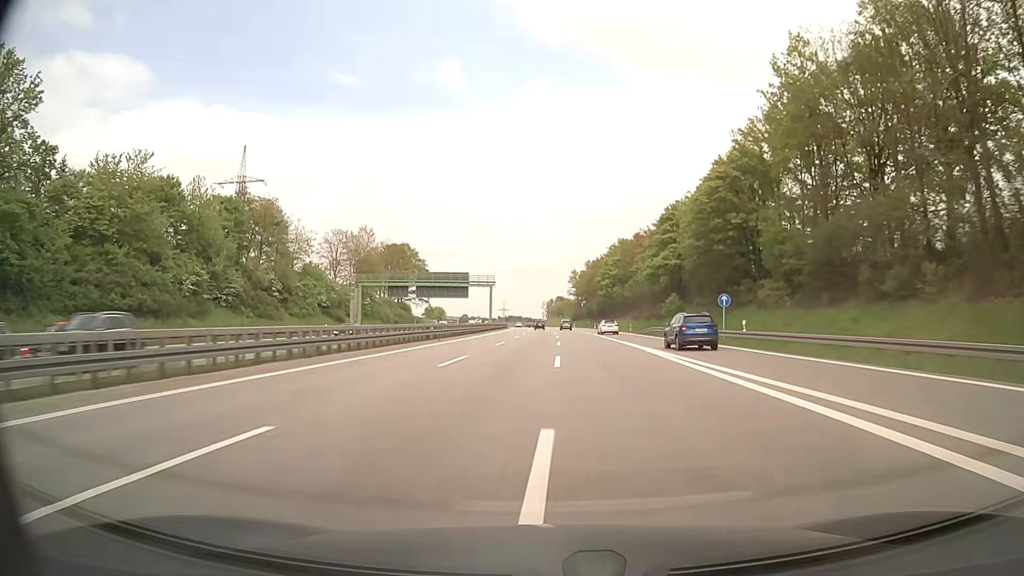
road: motorway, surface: asphalt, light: Day
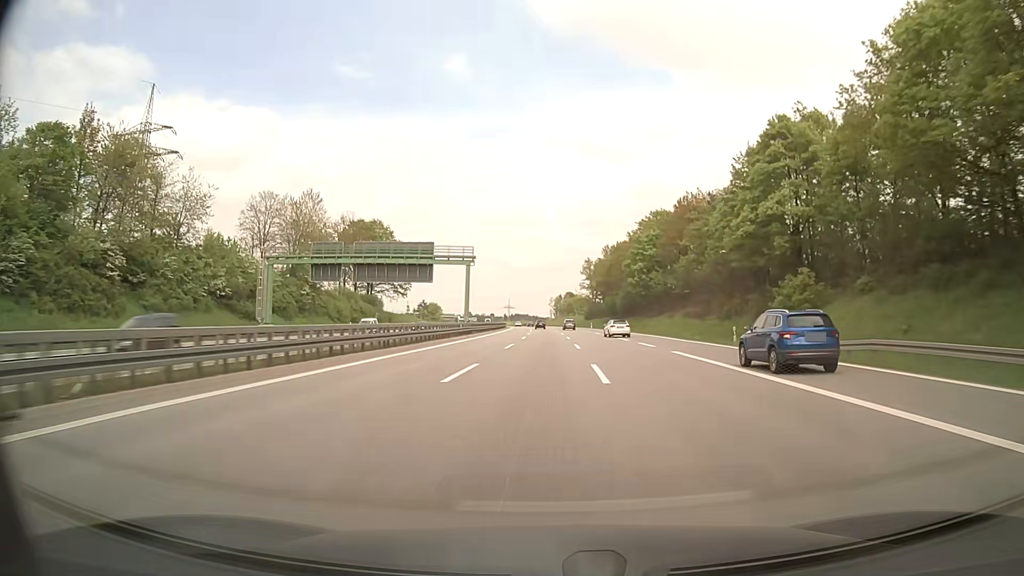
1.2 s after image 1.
(-0.3, +41.4) m; -1°
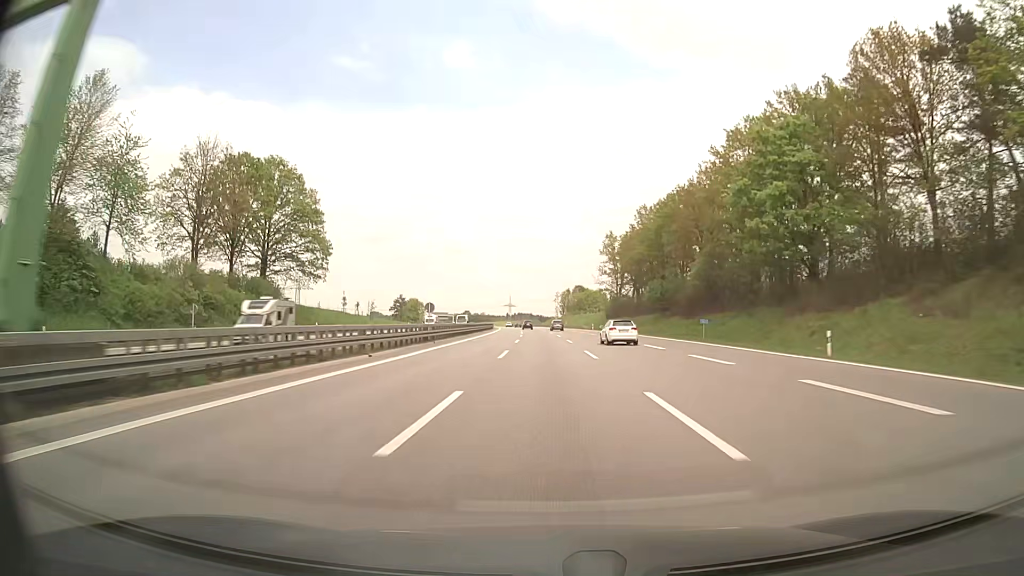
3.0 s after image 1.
(-0.1, +62.0) m; 0°
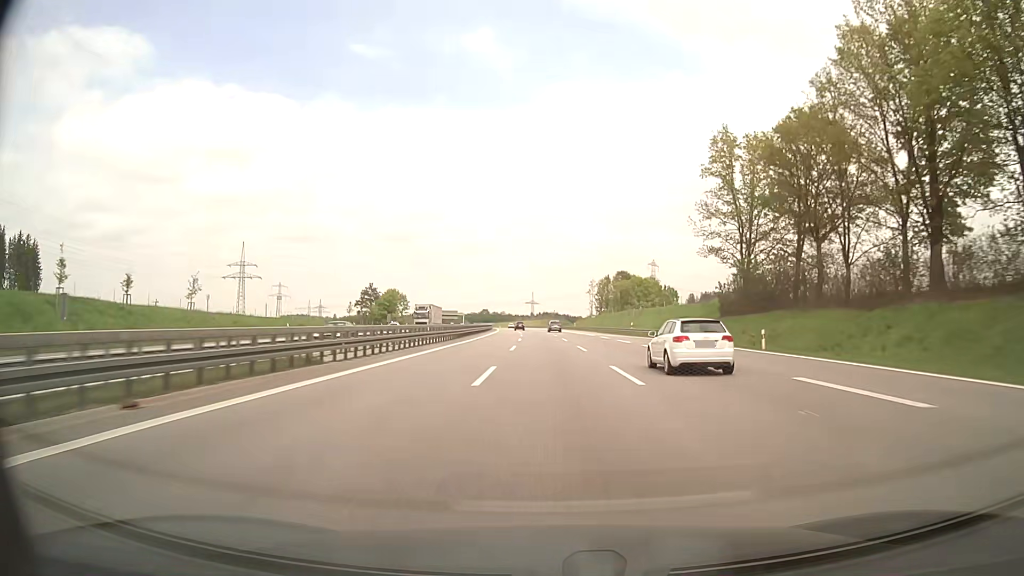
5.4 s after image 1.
(-1.4, +82.7) m; -2°
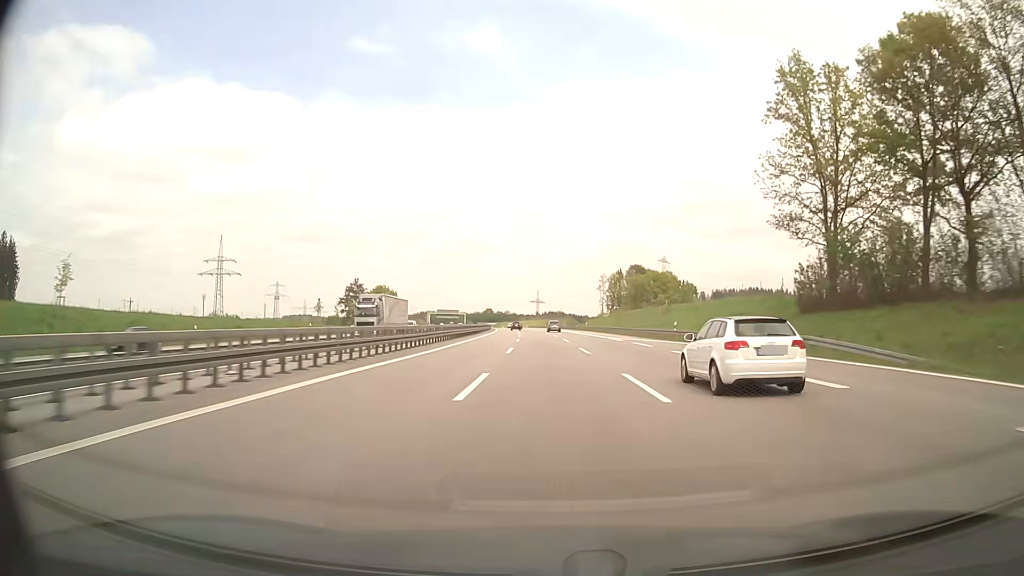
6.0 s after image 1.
(-0.1, +20.7) m; 0°
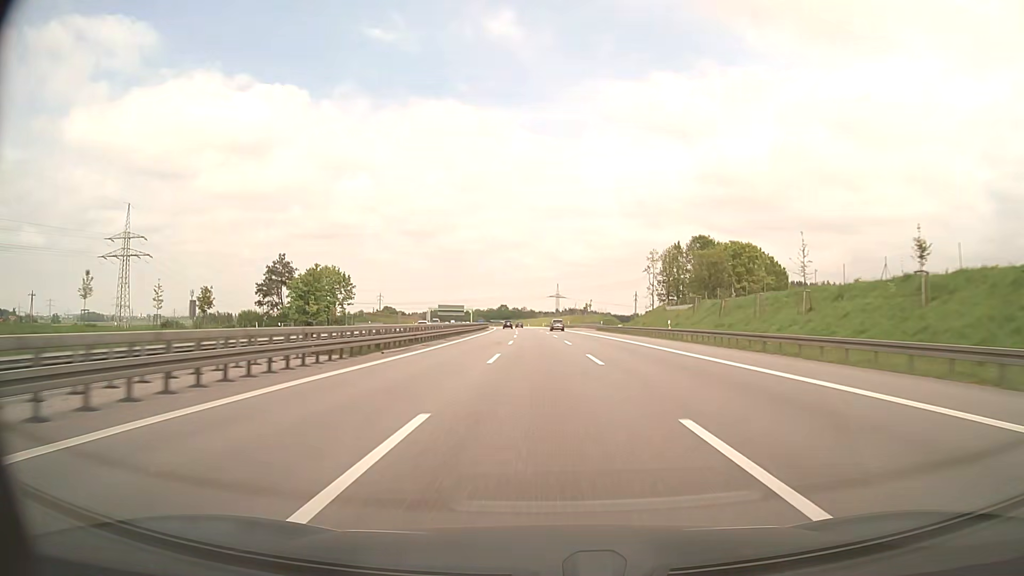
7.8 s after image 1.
(-0.9, +62.0) m; -2°
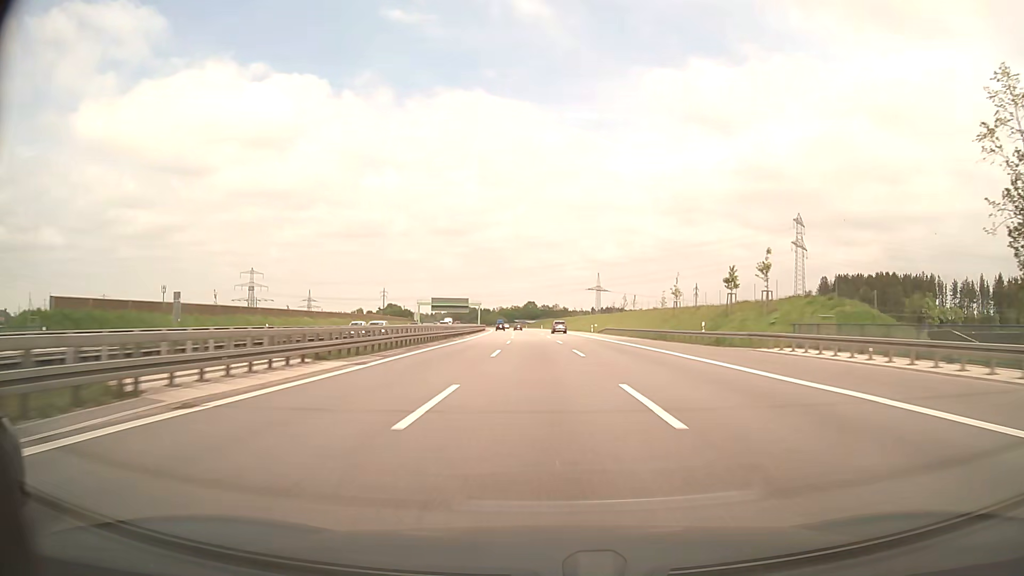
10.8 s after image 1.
(-3.0, +103.3) m; -3°
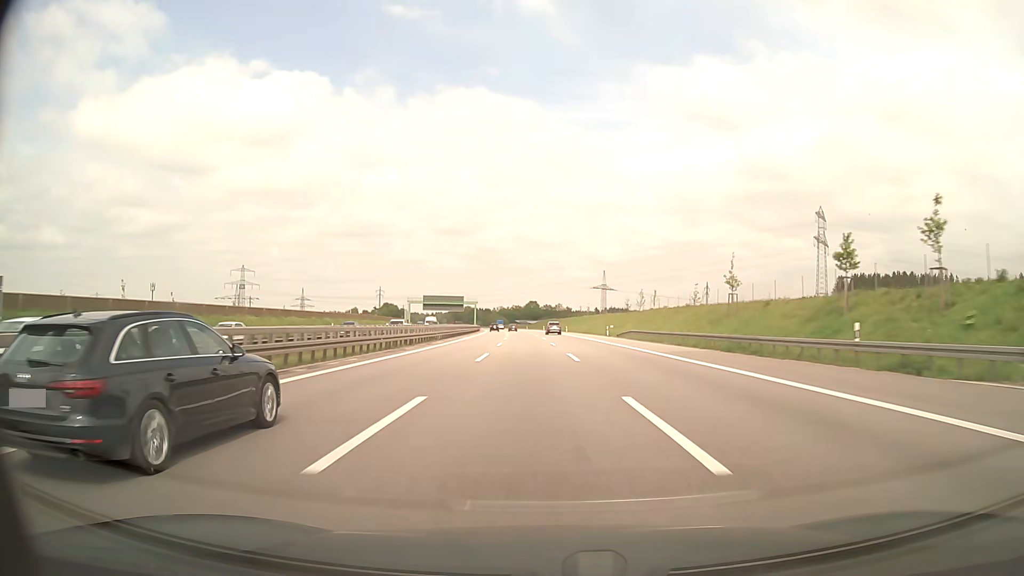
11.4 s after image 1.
(0.0, +20.7) m; 0°
(0, +10) (0, +20) (0, +30) (0, +40) (0, +50) (0, +60) (0, +70) (-1, +80) (-1, +90) (-1, +100) m
